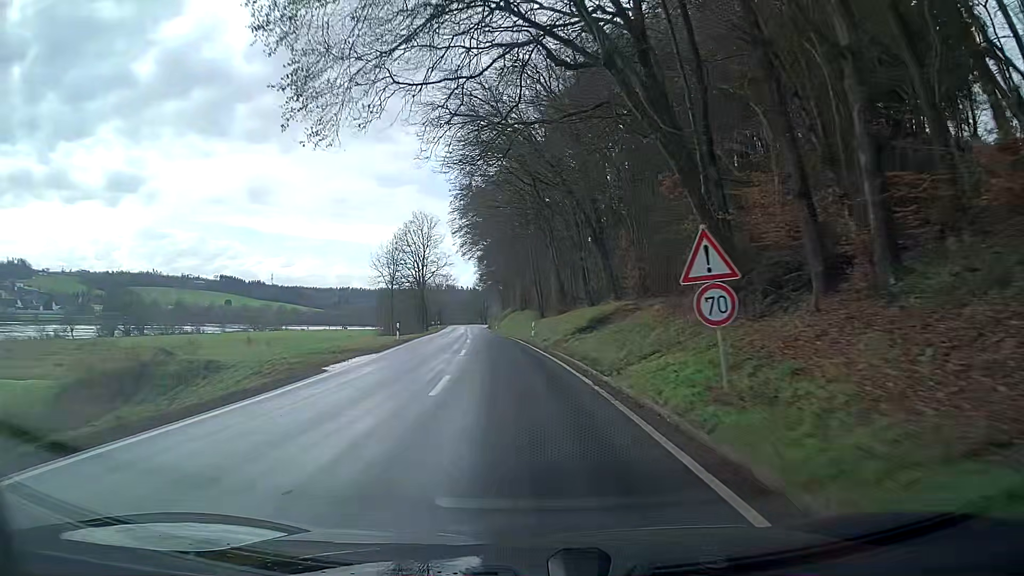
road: secondary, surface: asphalt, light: Day
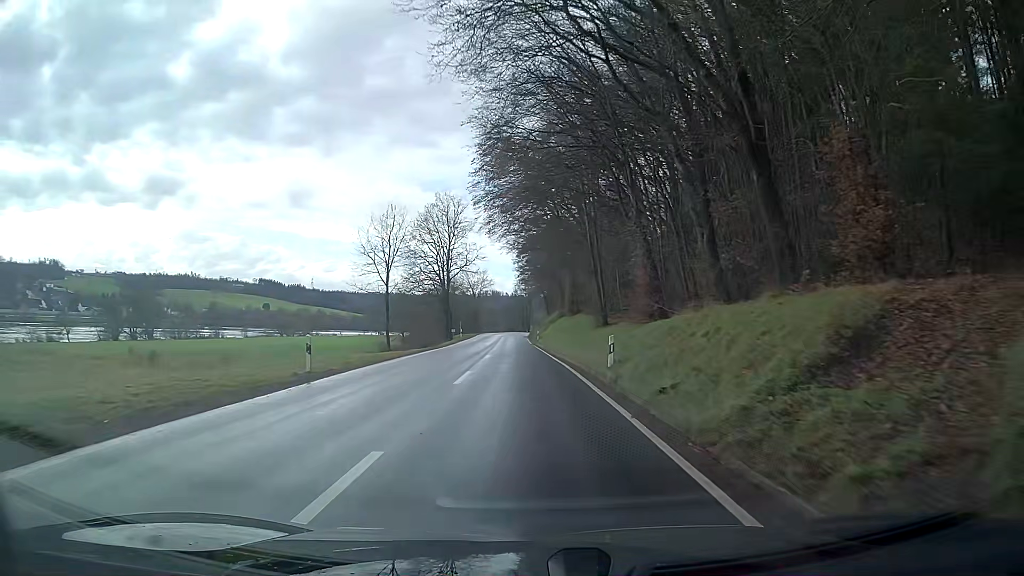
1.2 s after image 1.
(-0.6, +21.1) m; -3°
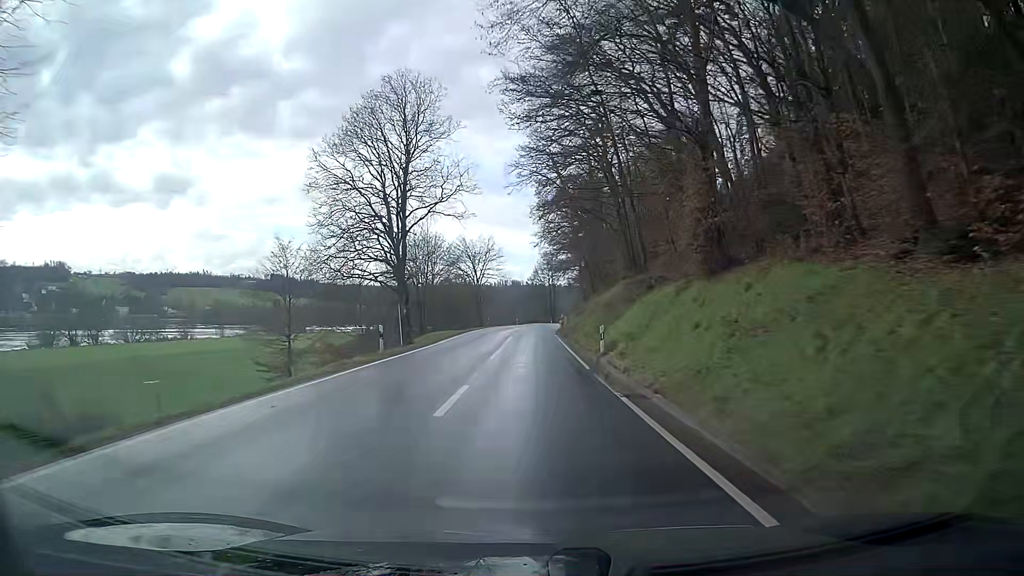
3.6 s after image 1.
(-0.8, +41.8) m; -2°
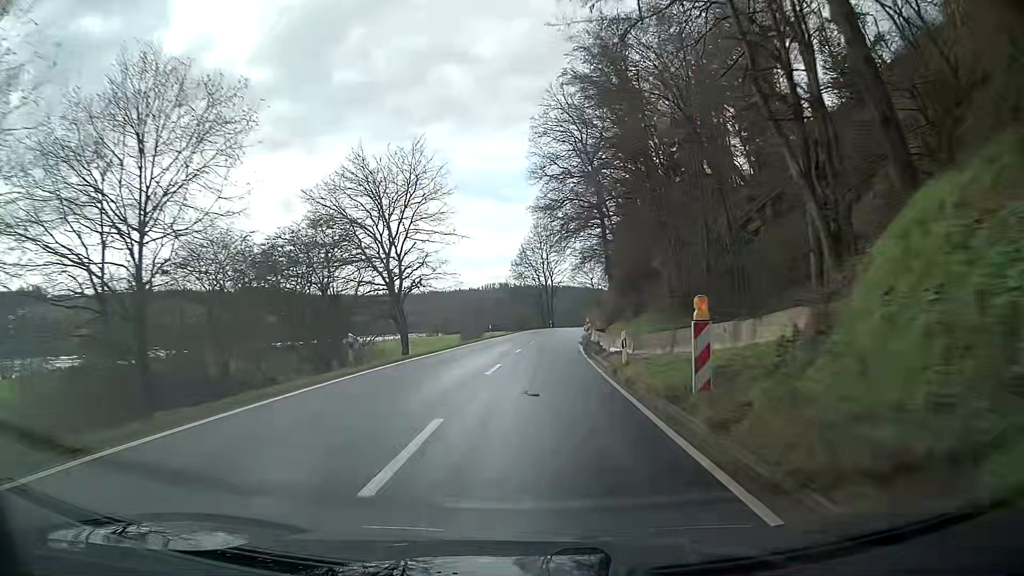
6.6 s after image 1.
(+0.3, +52.0) m; +1°
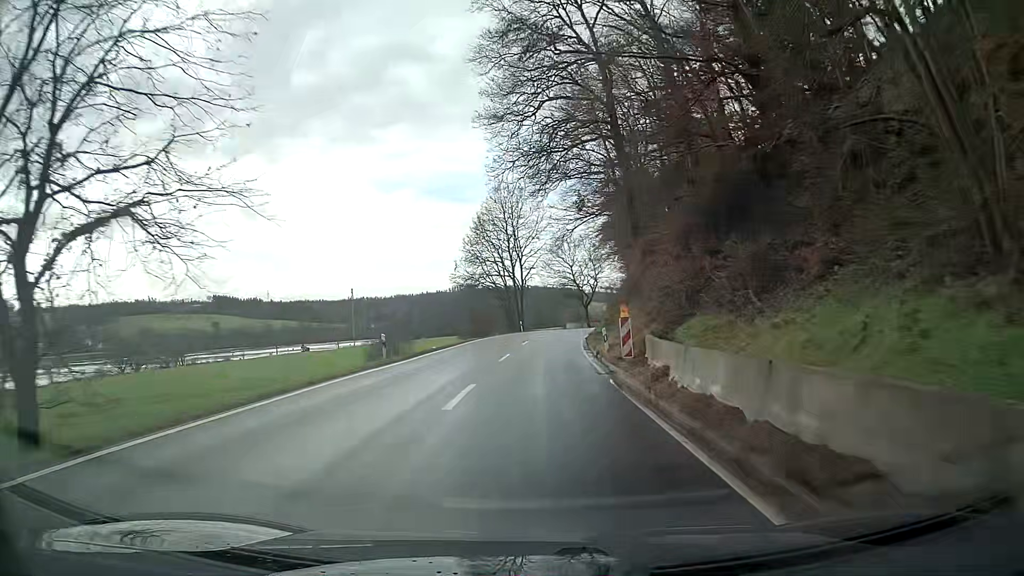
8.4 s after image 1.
(+0.6, +31.0) m; +3°
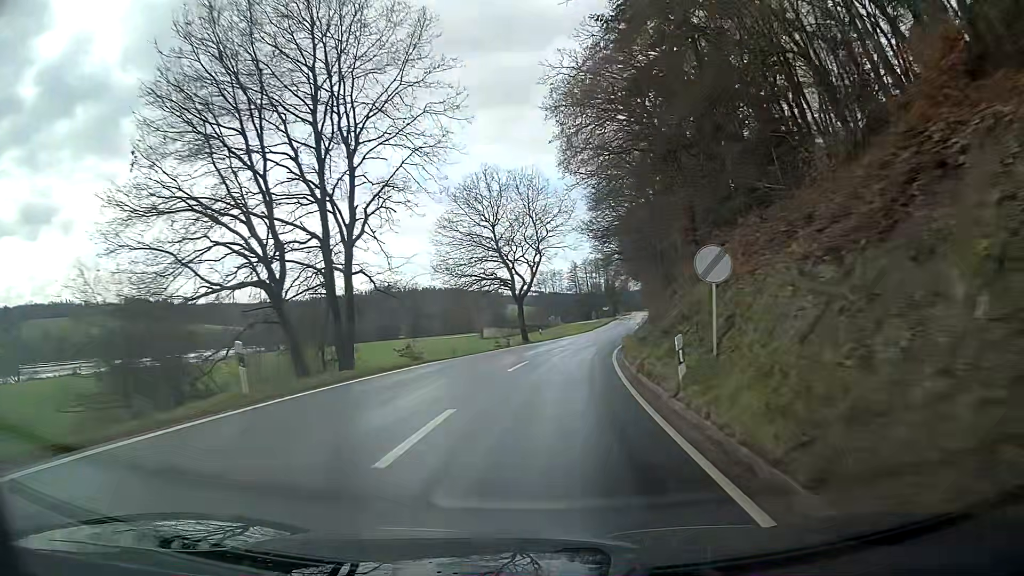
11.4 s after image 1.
(+2.9, +51.9) m; +8°
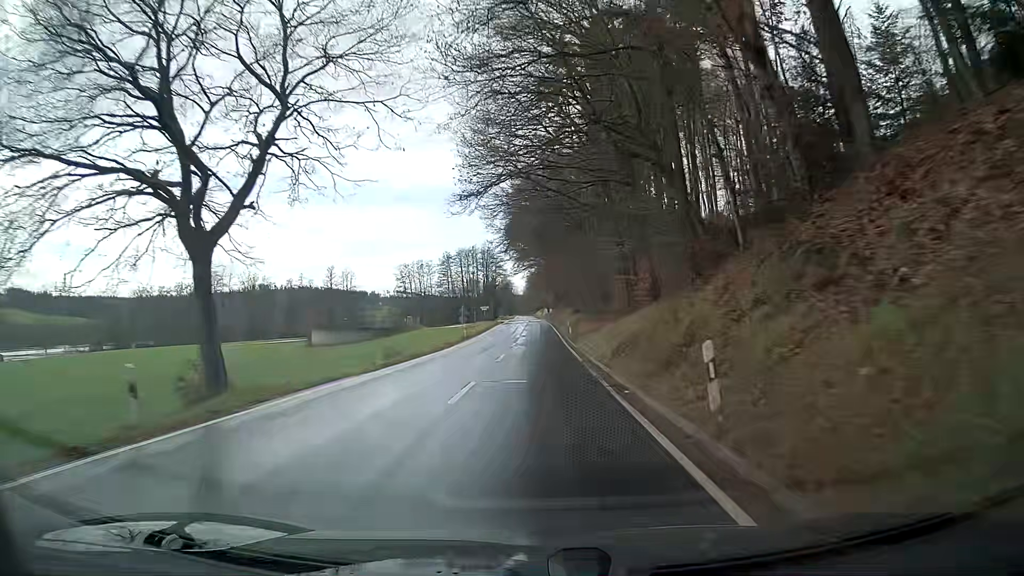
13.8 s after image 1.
(+3.8, +42.6) m; +9°
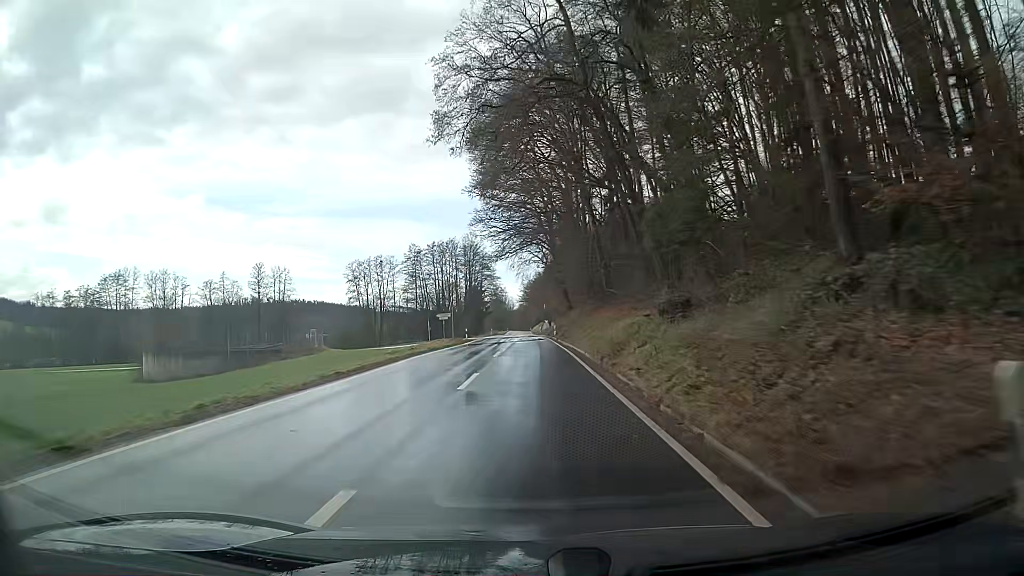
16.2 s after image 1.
(+0.5, +46.3) m; 0°
